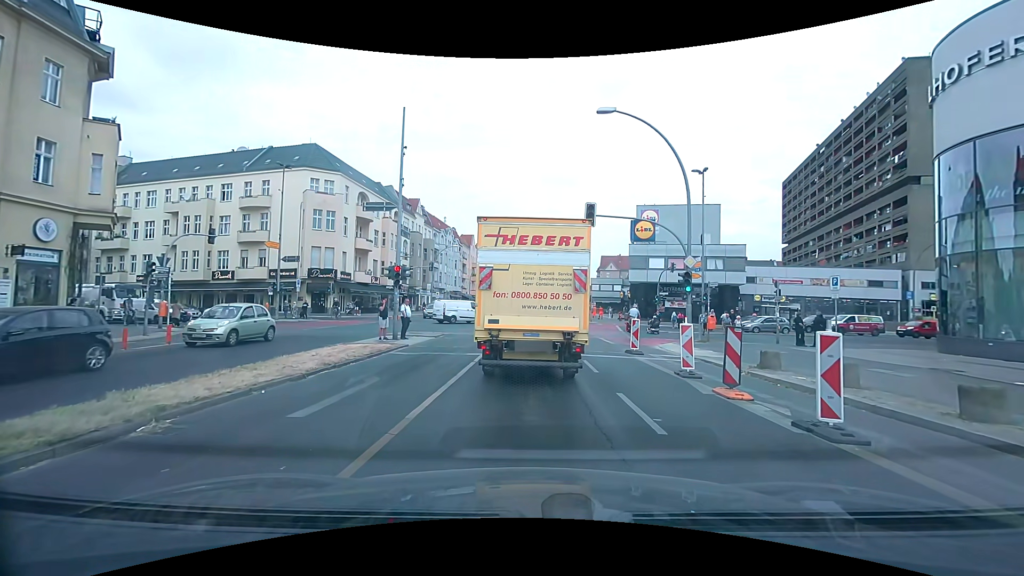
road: primary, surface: asphalt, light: Day
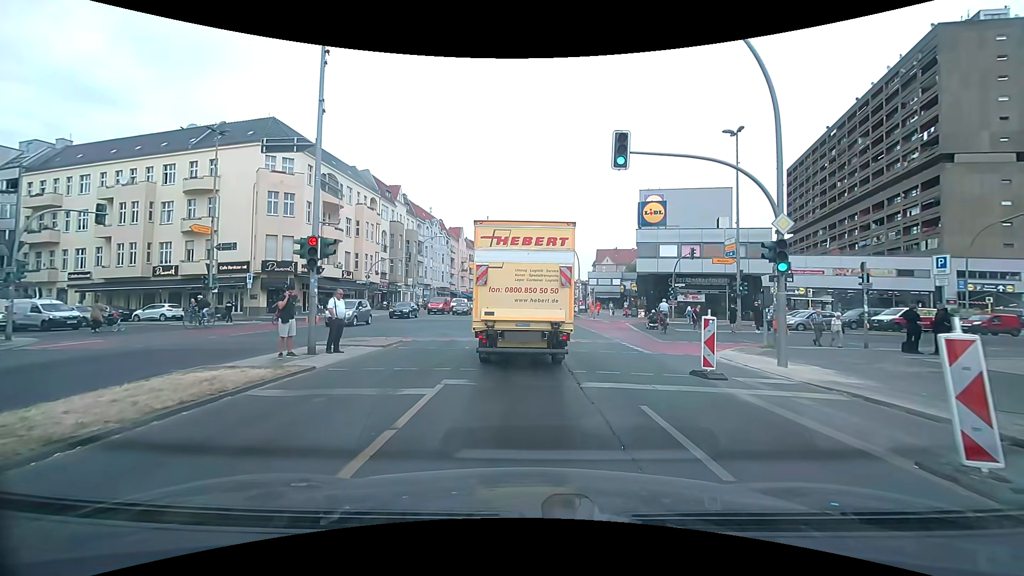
(+0.2, +8.0) m; +3°
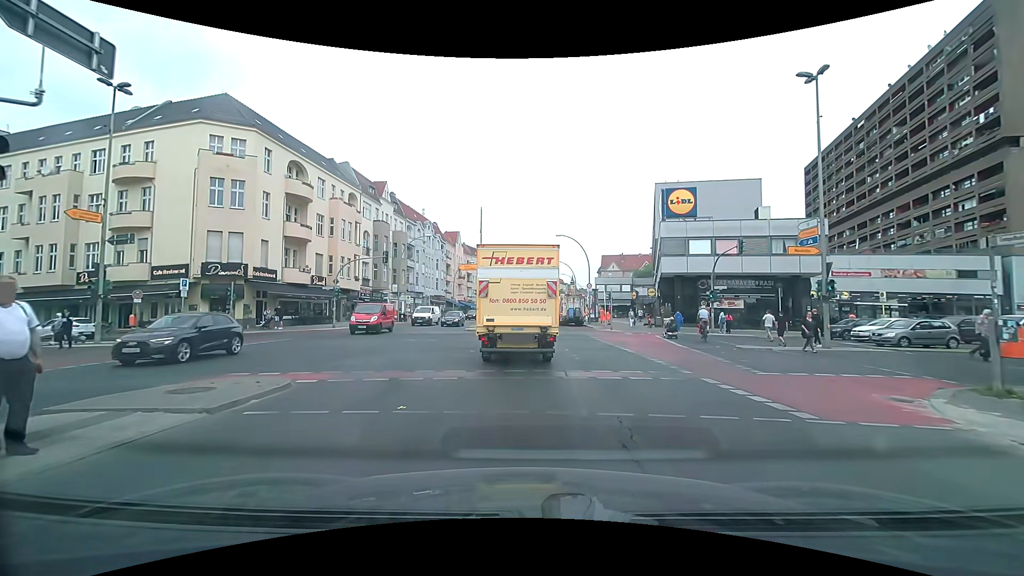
(-0.1, +8.8) m; -1°
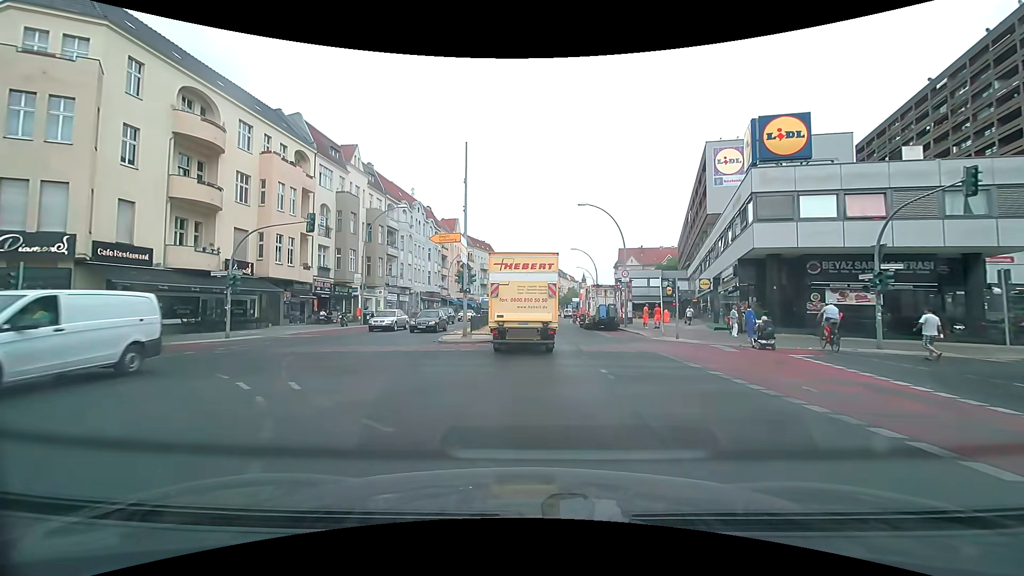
(0.0, +16.0) m; 0°
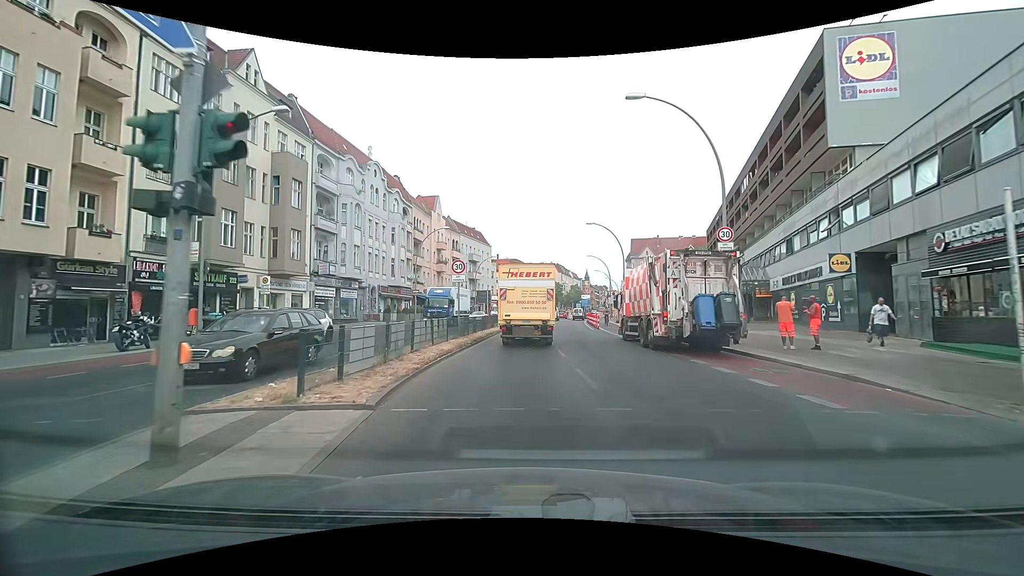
(+0.2, +21.0) m; 0°
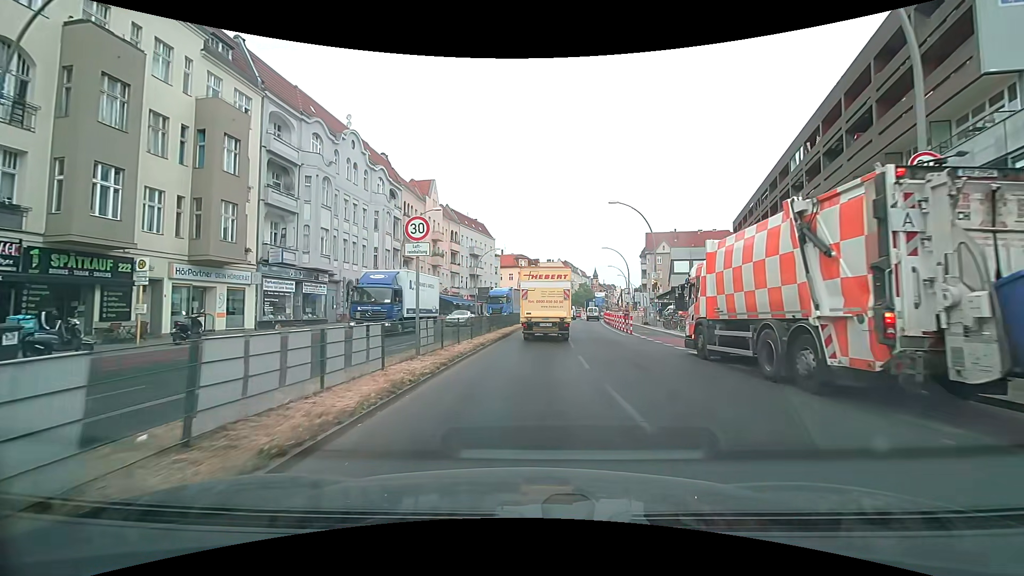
(-0.2, +9.4) m; -2°
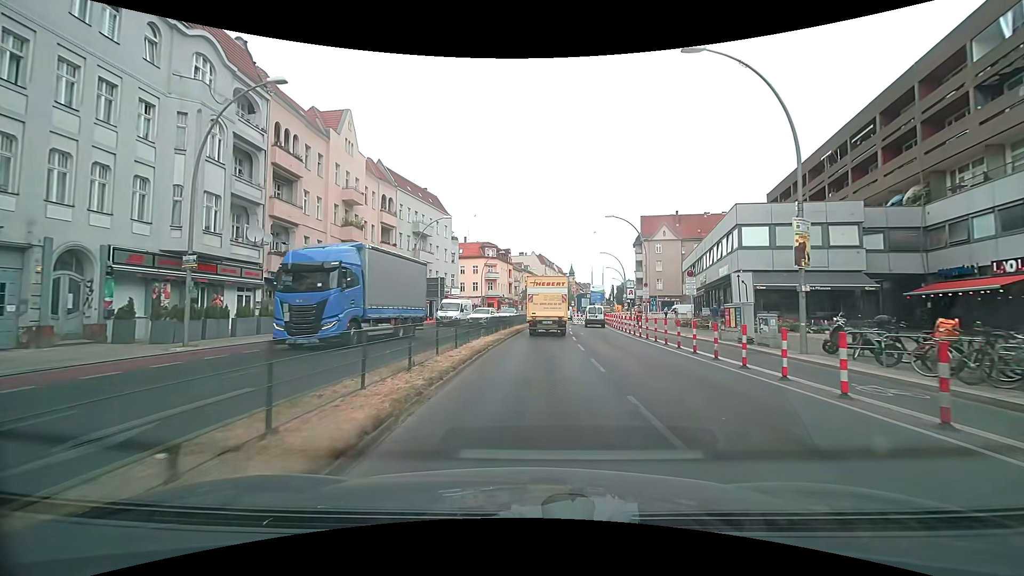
(+1.0, +24.9) m; +4°
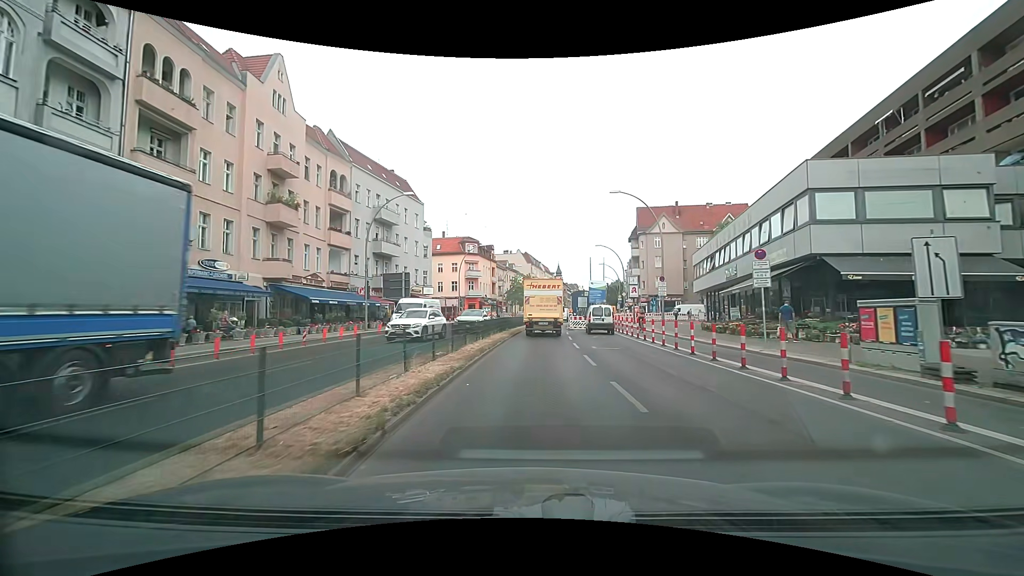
(+0.2, +10.3) m; +1°
(0, +10) (+1, +20) (+1, +30) (+2, +40) (+3, +50) (+4, +60) (+5, +70) (+7, +80) (+9, +89) (+11, +99) m
